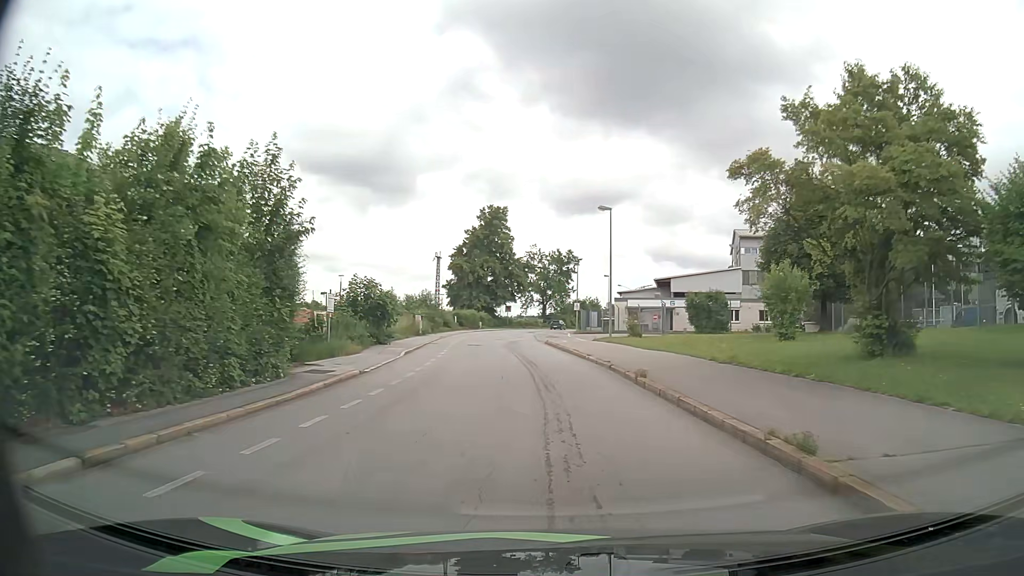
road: residential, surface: asphalt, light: Day
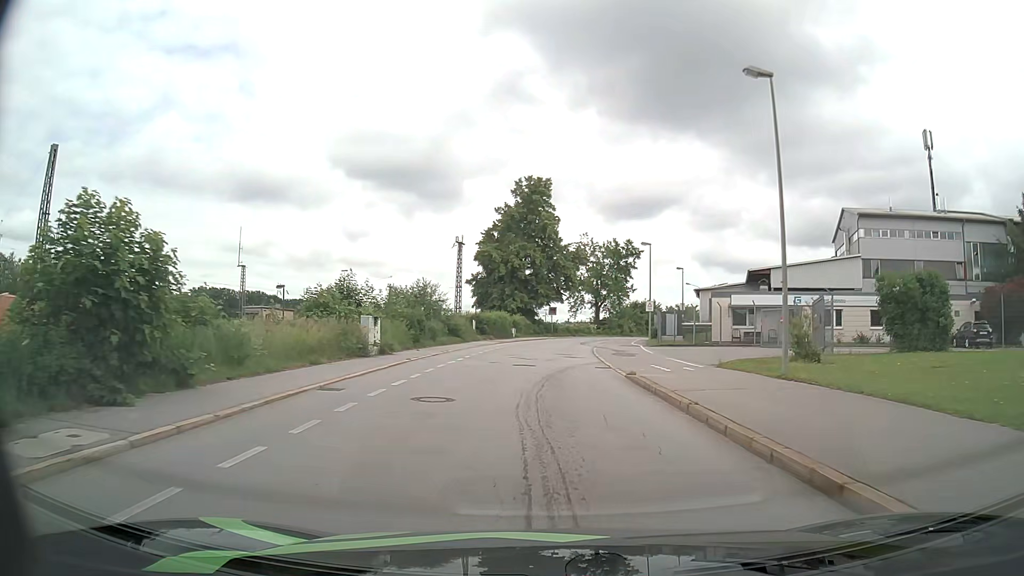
(-0.9, +23.6) m; -4°
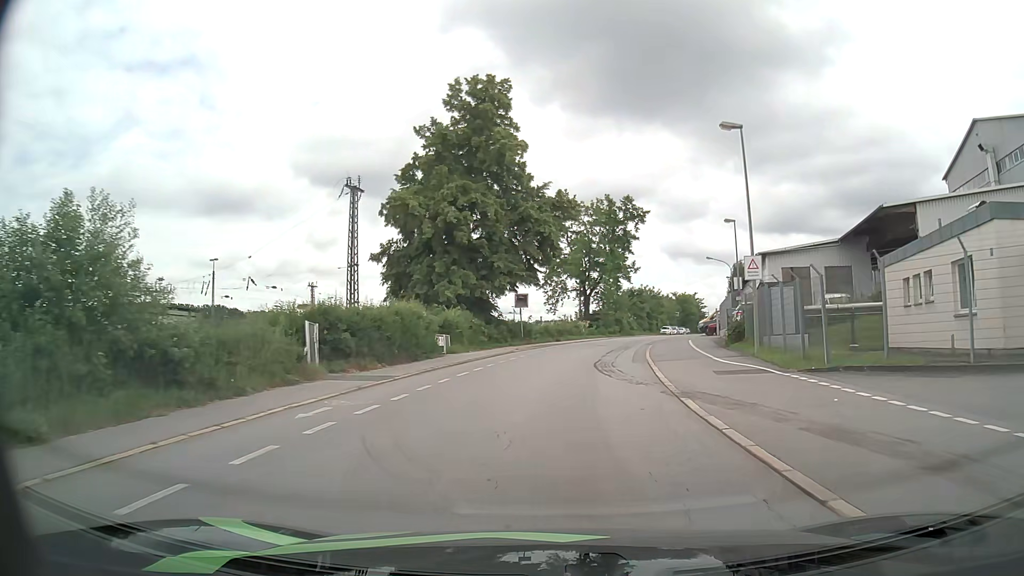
(-0.1, +32.1) m; +2°
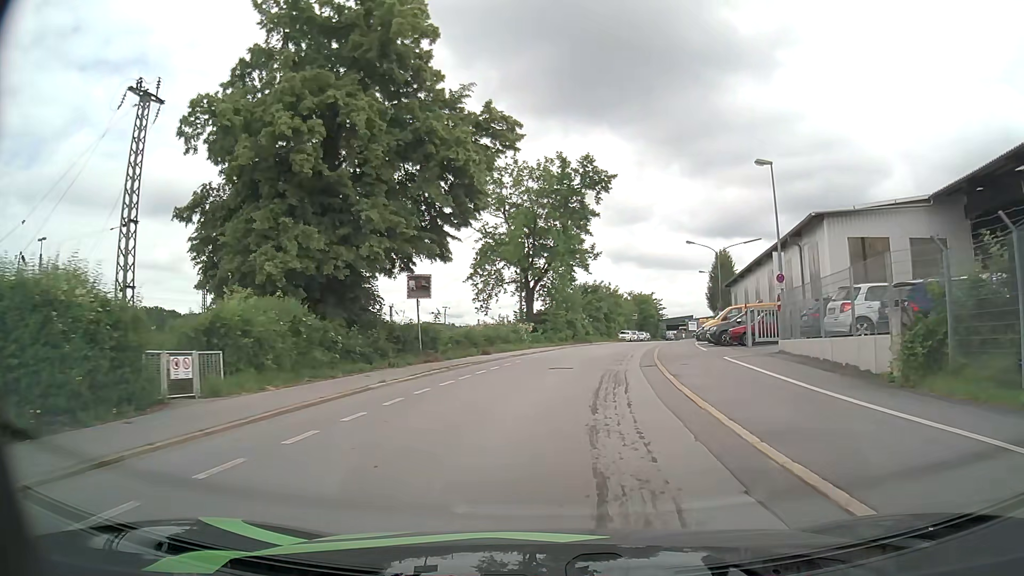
(+0.8, +18.9) m; +5°
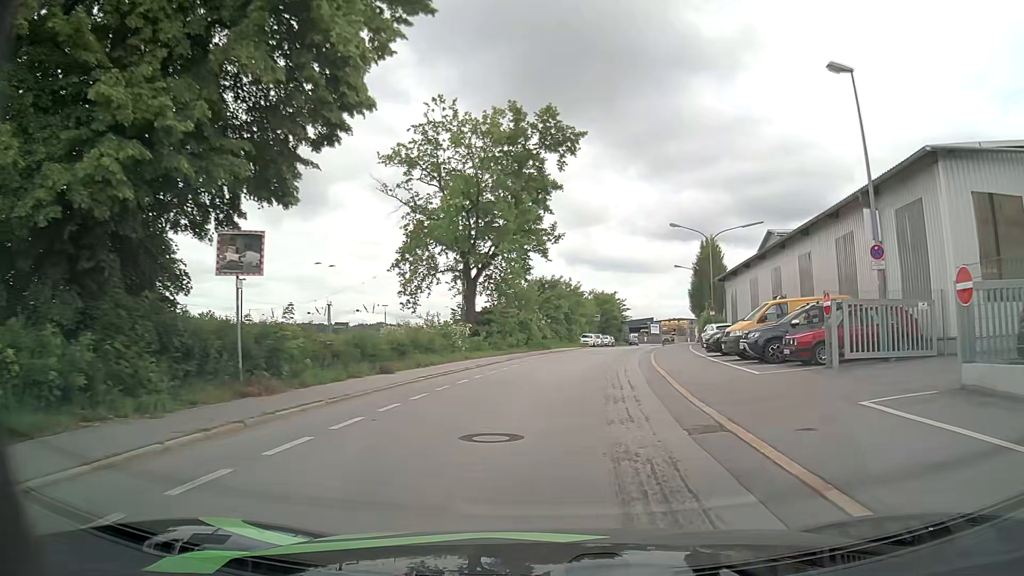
(+0.4, +12.5) m; +4°
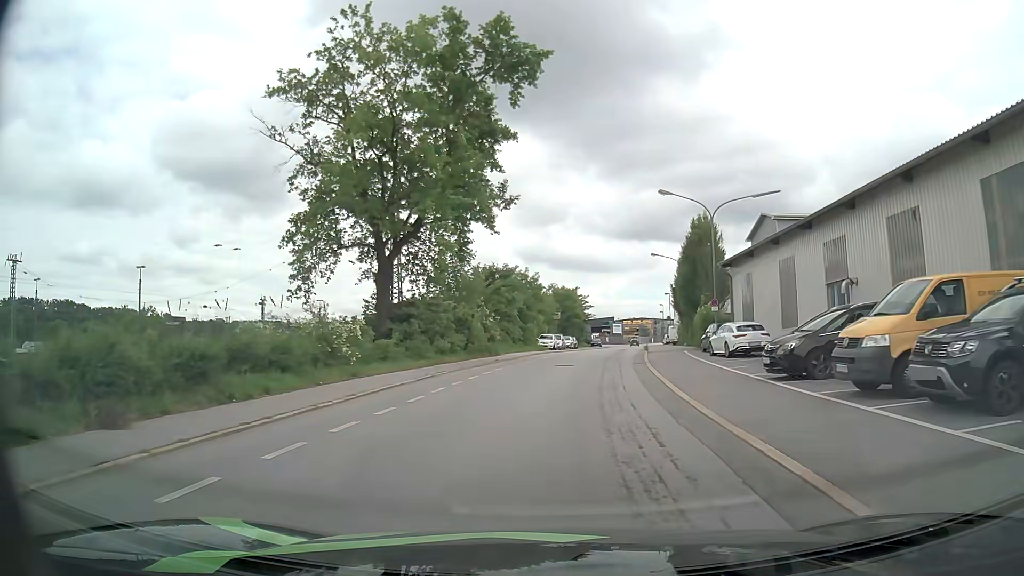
(+0.4, +12.3) m; +4°
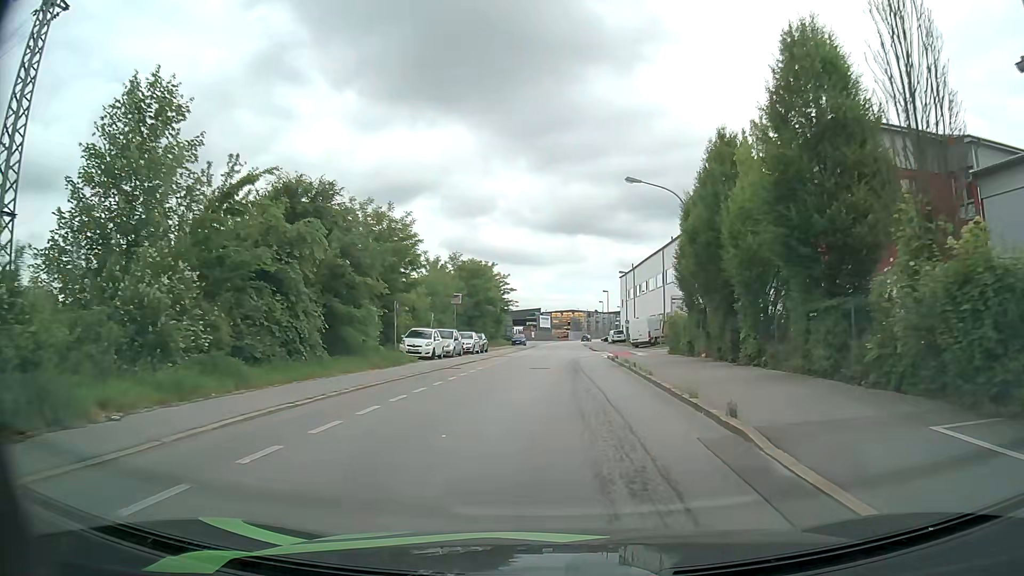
(+1.9, +31.2) m; +5°
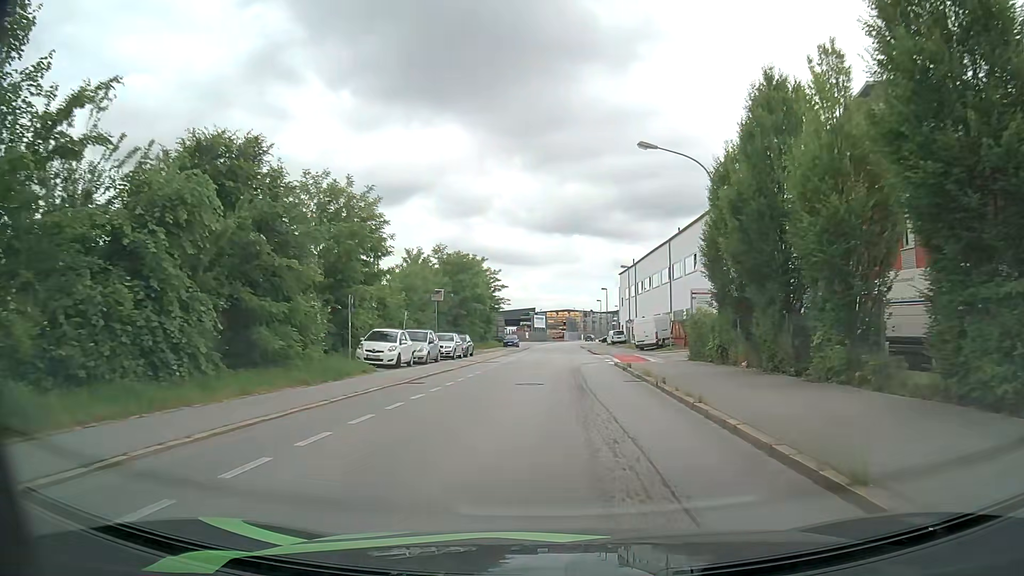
(+0.1, +6.7) m; +1°
(0, +10) (0, +20) (0, +30) (+1, +40) (+1, +50) (+1, +60) (+1, +70) (+1, +80) (+1, +90) (+1, +100) m
